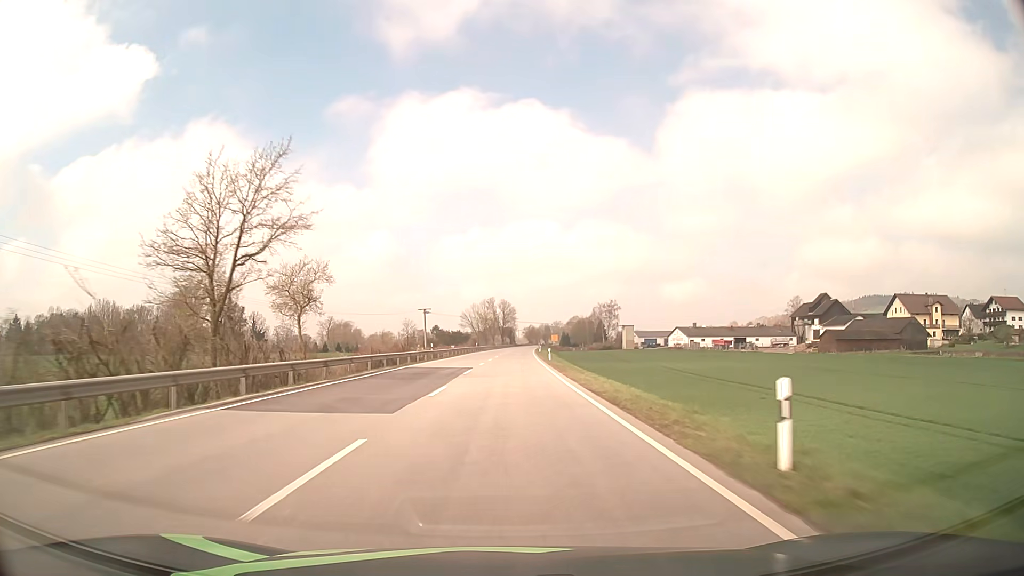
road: primary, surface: asphalt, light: Day
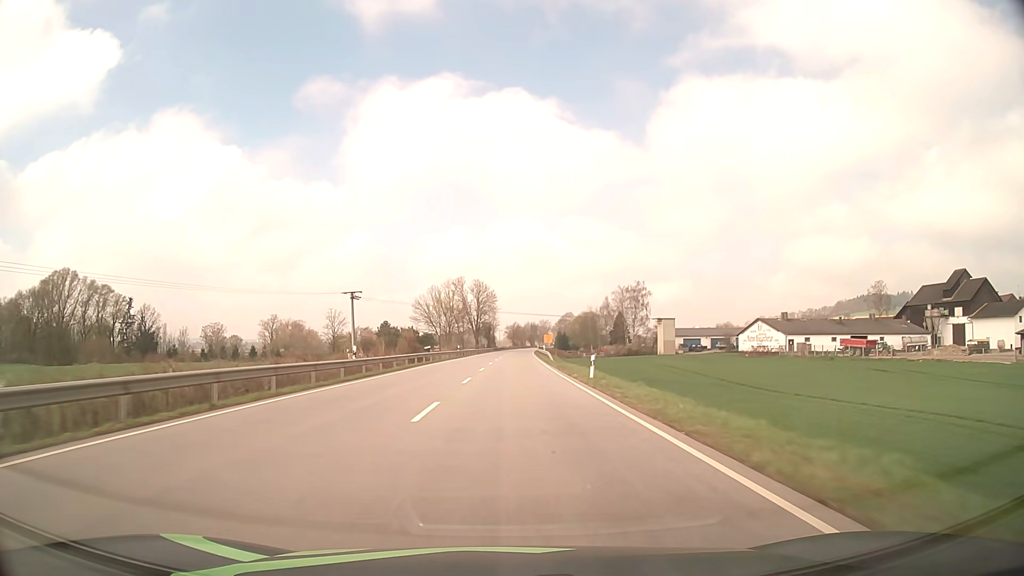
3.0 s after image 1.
(+0.9, +78.9) m; +2°
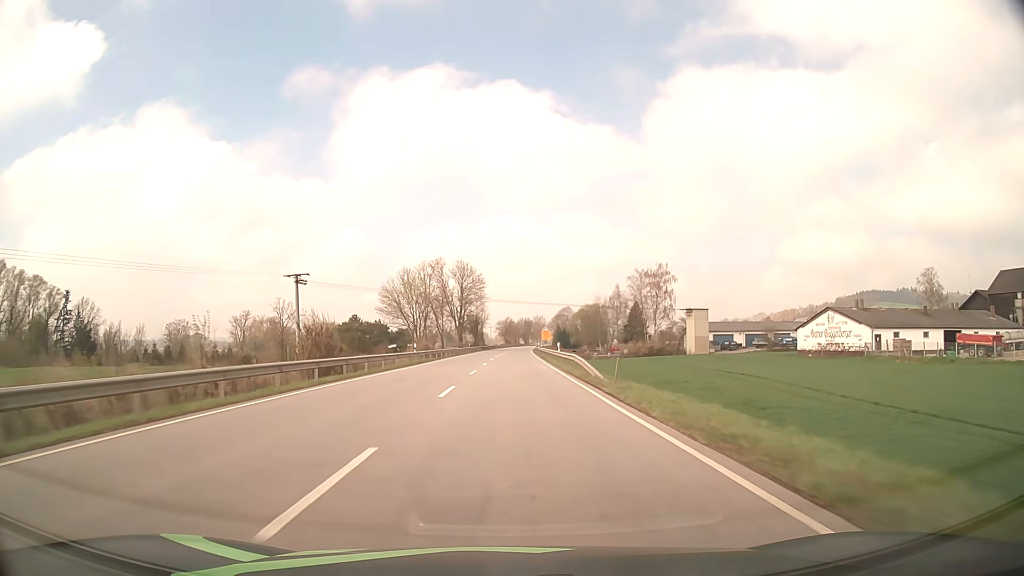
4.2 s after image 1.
(+0.2, +31.6) m; +1°
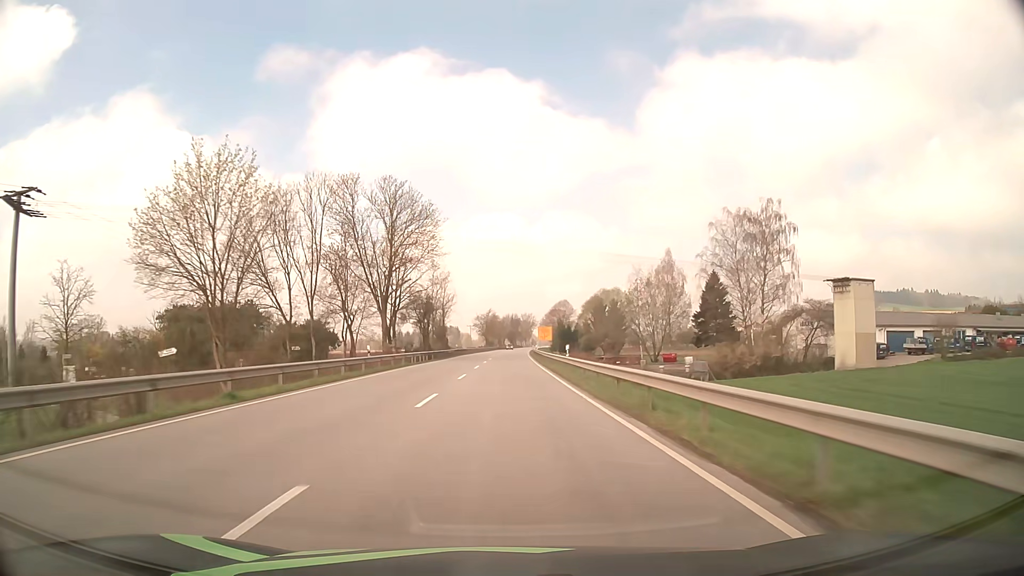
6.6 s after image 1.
(+0.7, +63.2) m; +1°
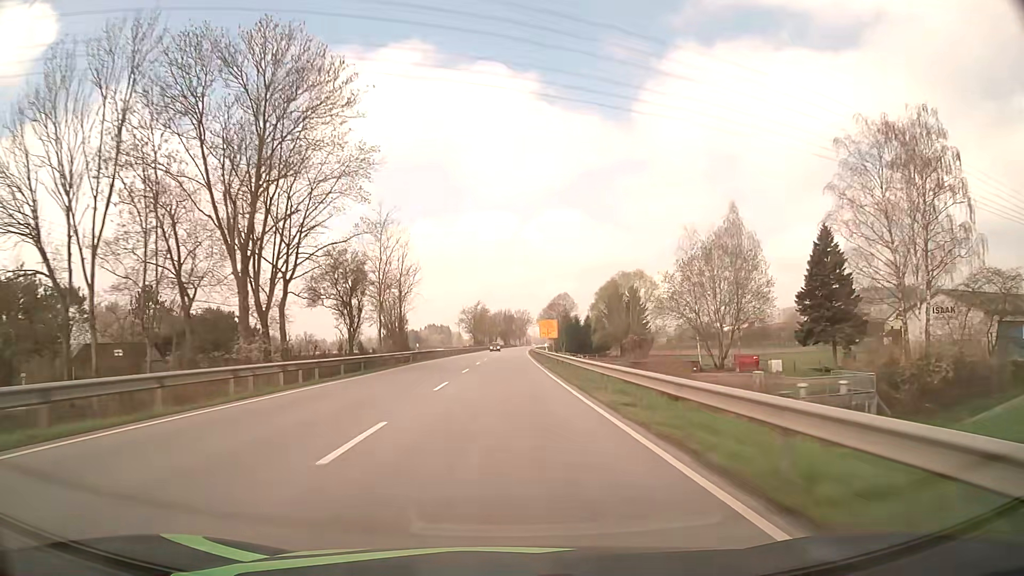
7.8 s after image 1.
(+0.2, +31.6) m; +1°
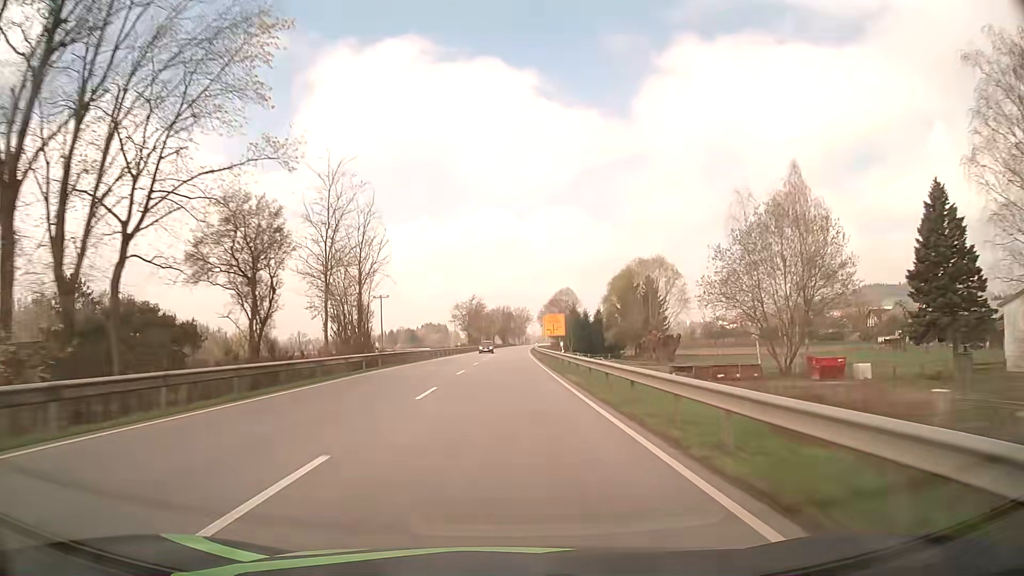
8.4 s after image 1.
(+0.1, +15.8) m; 0°
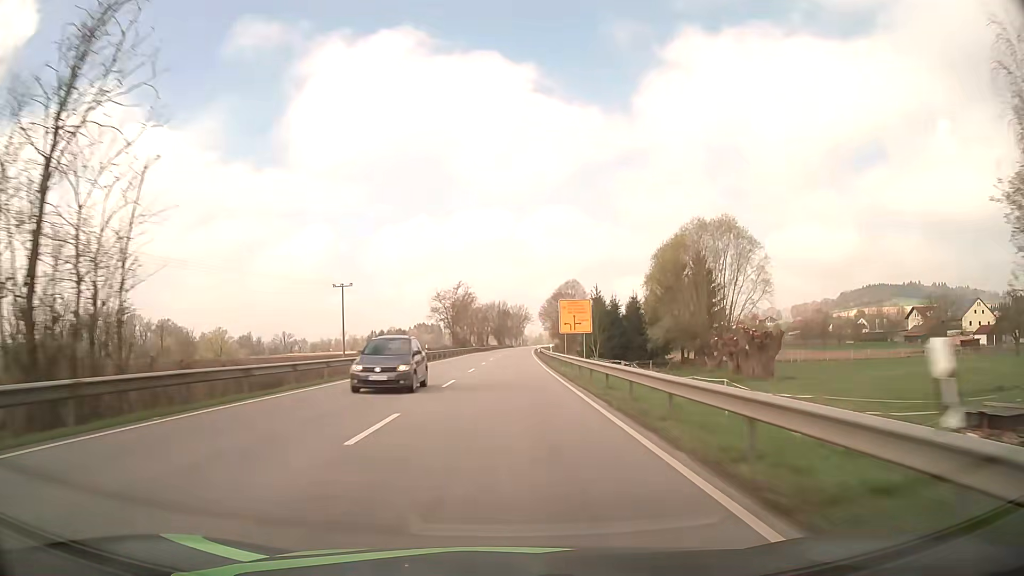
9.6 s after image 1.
(+0.1, +31.6) m; 0°
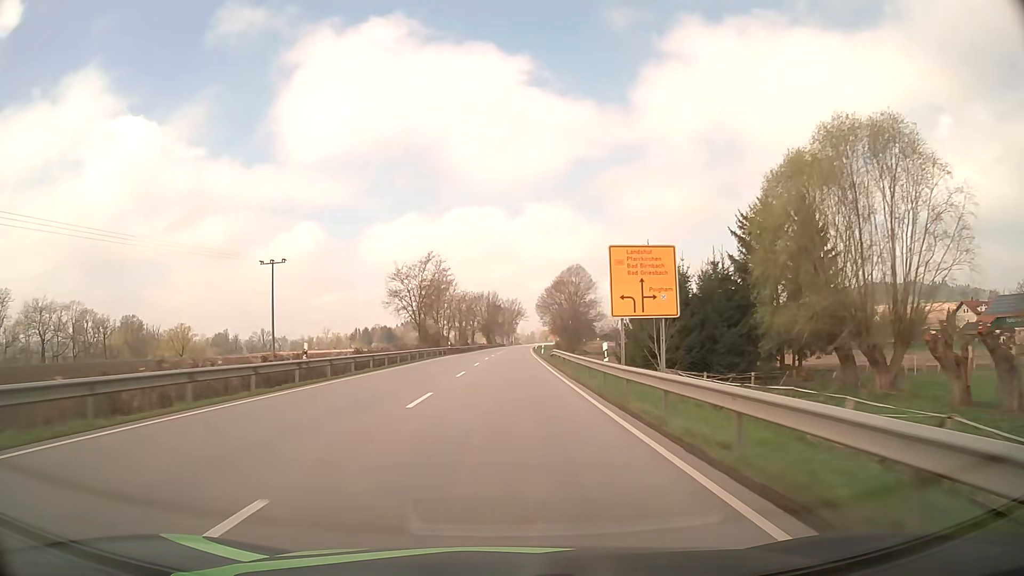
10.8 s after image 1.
(+0.2, +31.6) m; +1°
(0, +10) (0, +20) (0, +30) (0, +40) (0, +50) (+1, +60) (+1, +70) (+1, +80) (+1, +90) (+2, +100) m
